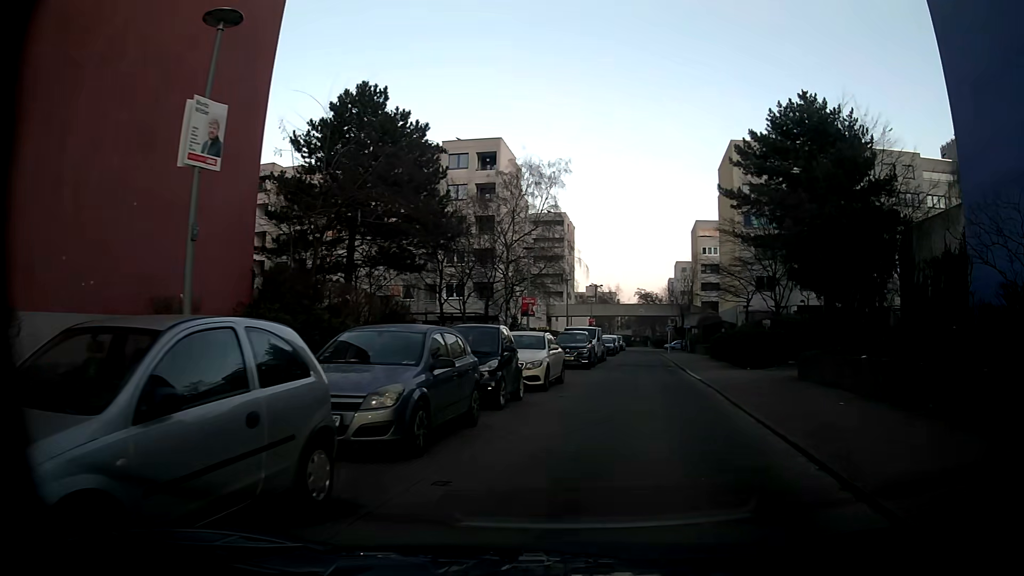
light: Day
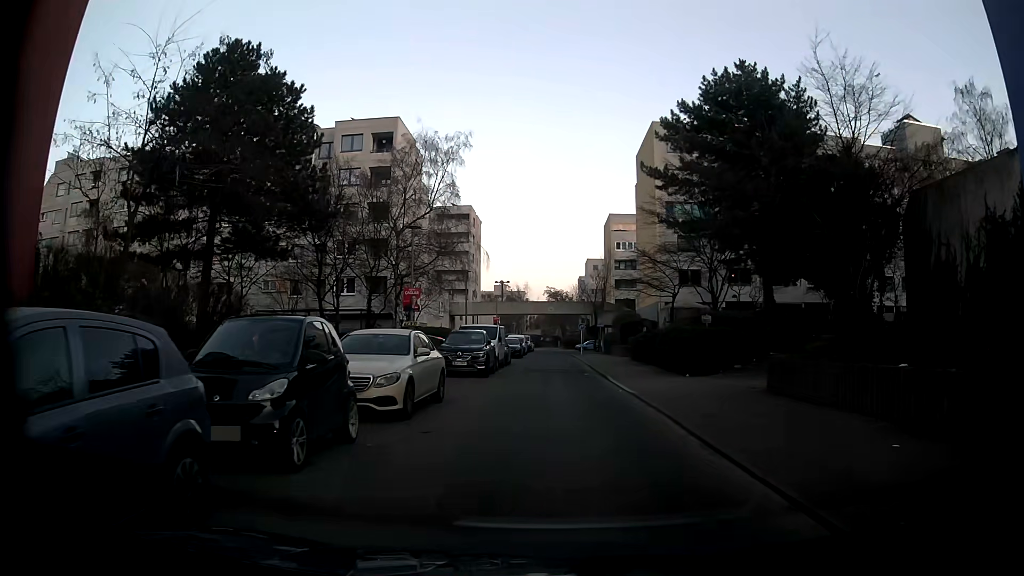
(+0.5, +5.9) m; +8°
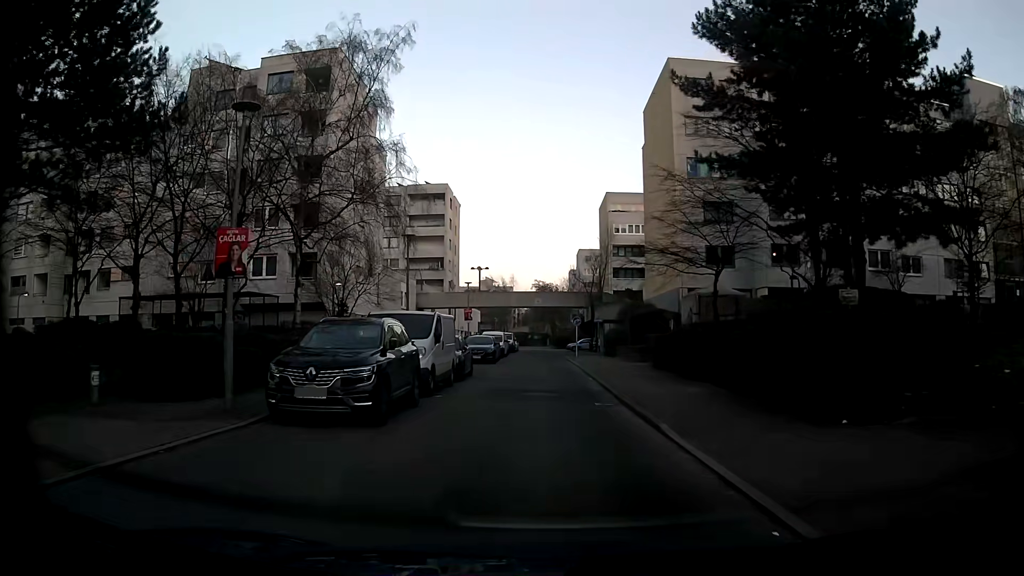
(-0.3, +13.5) m; -1°
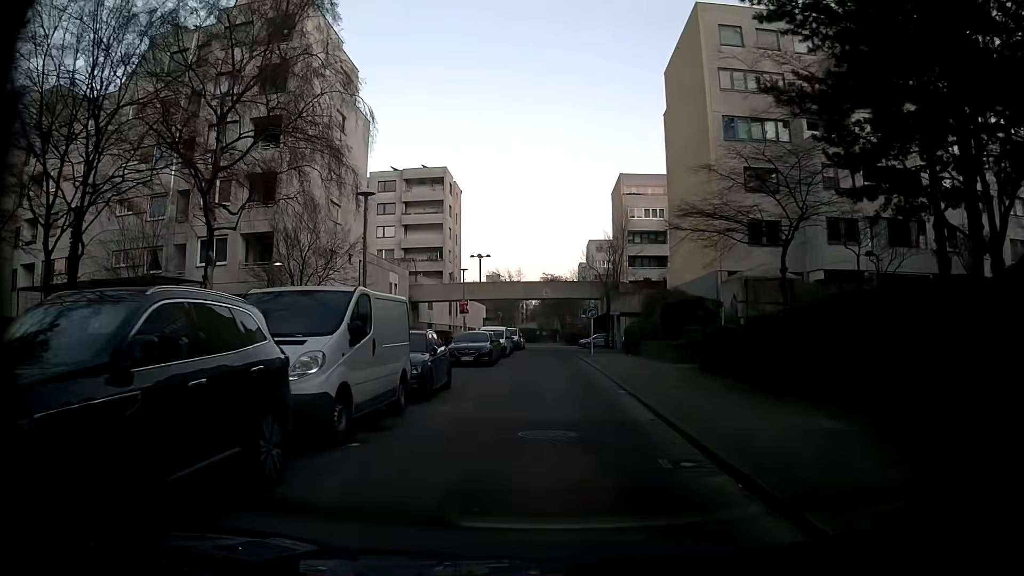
(0.0, +7.5) m; 0°
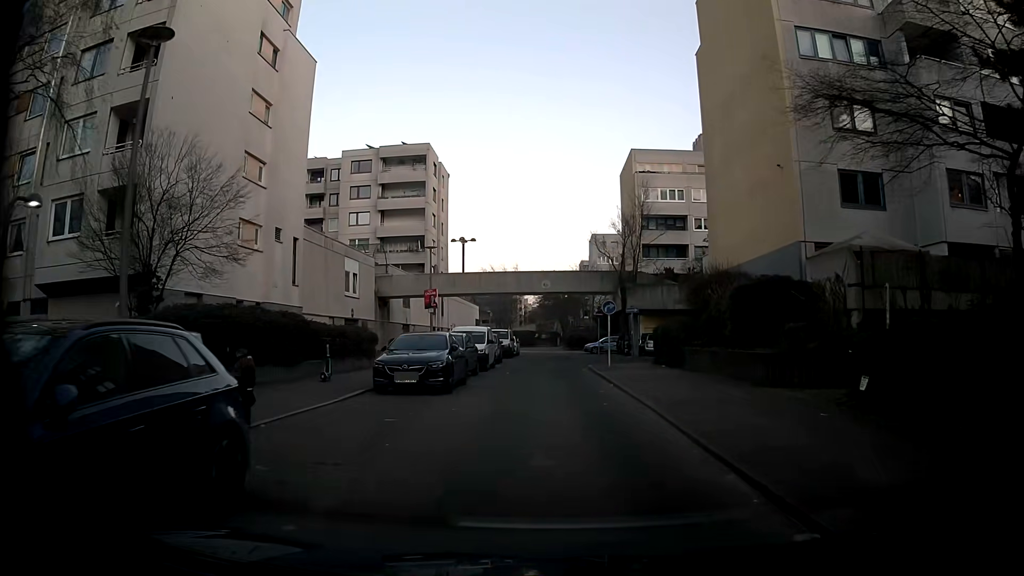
(0.0, +11.6) m; -1°
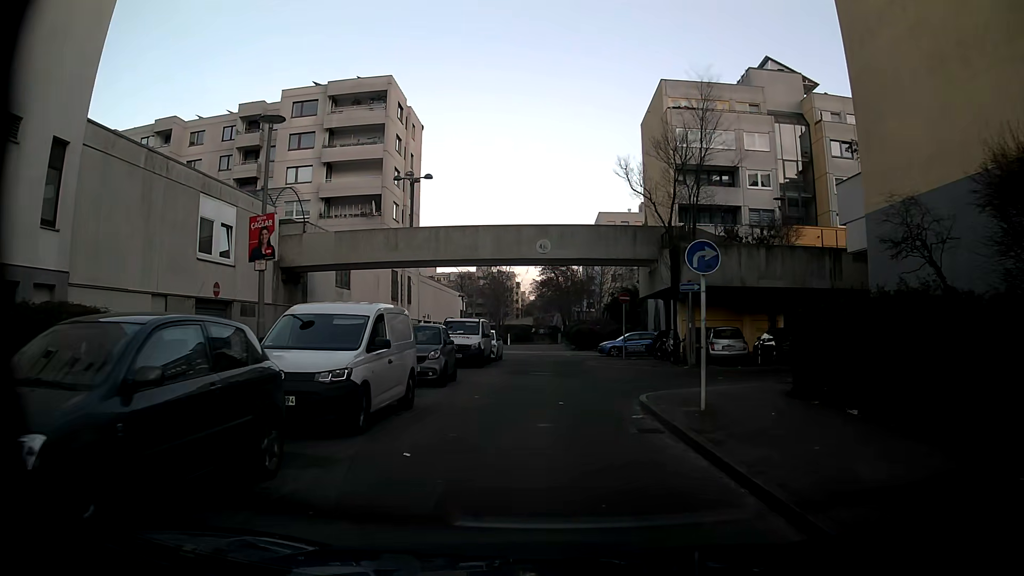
(+0.2, +18.0) m; 0°
